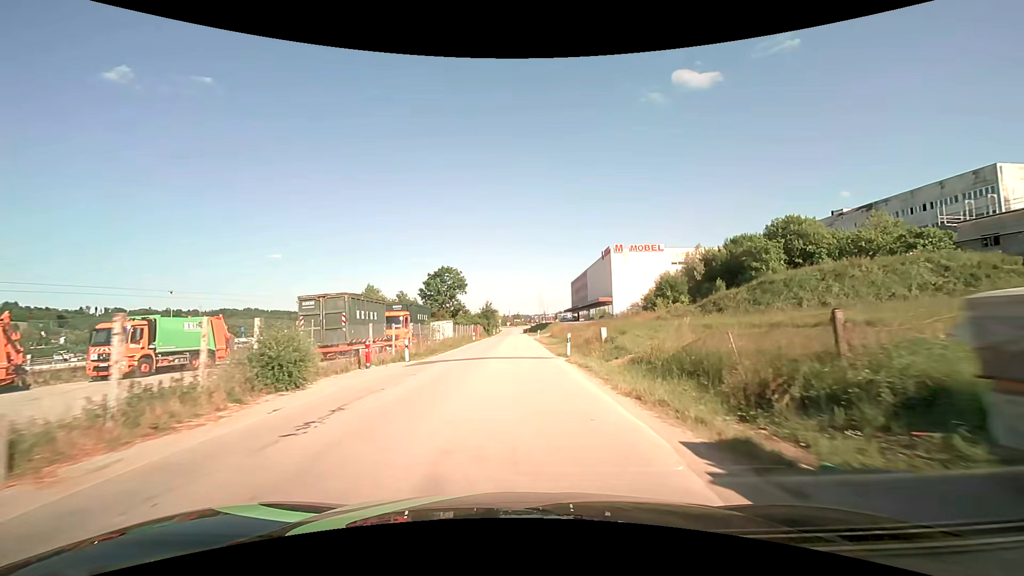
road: unclassified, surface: asphalt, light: Day
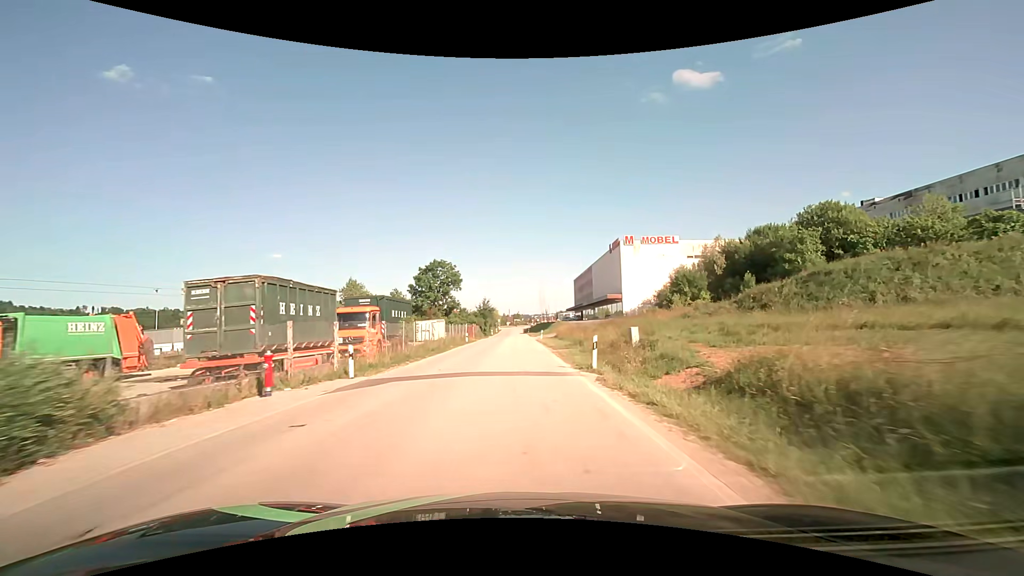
(0.0, +8.3) m; 0°
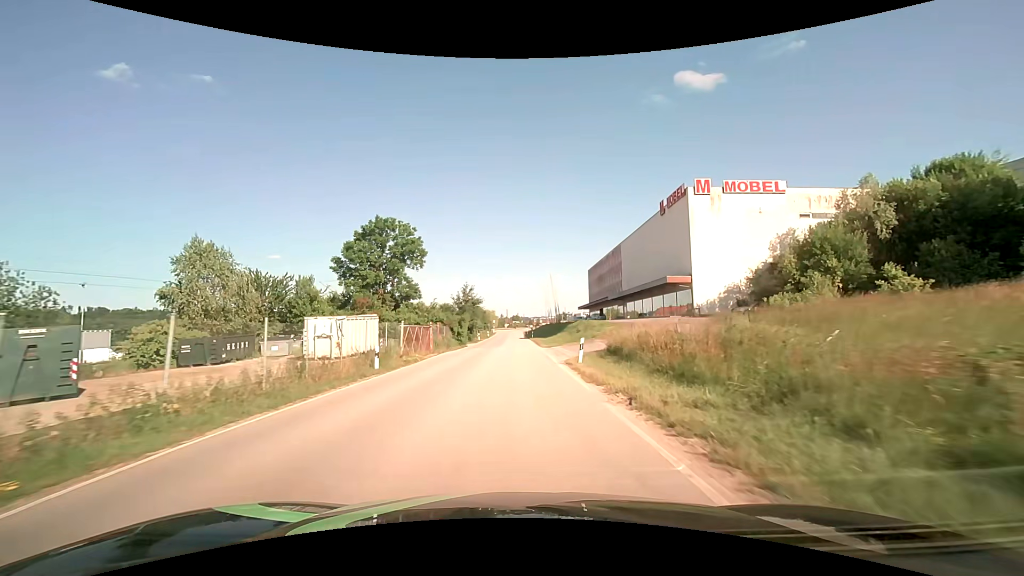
(0.0, +32.9) m; 0°
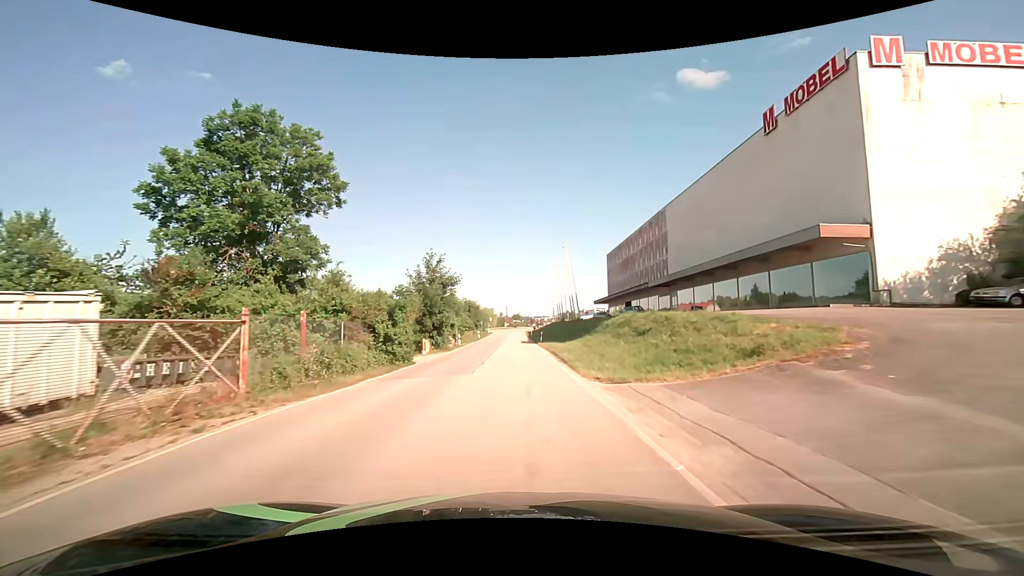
(+0.1, +24.6) m; 0°
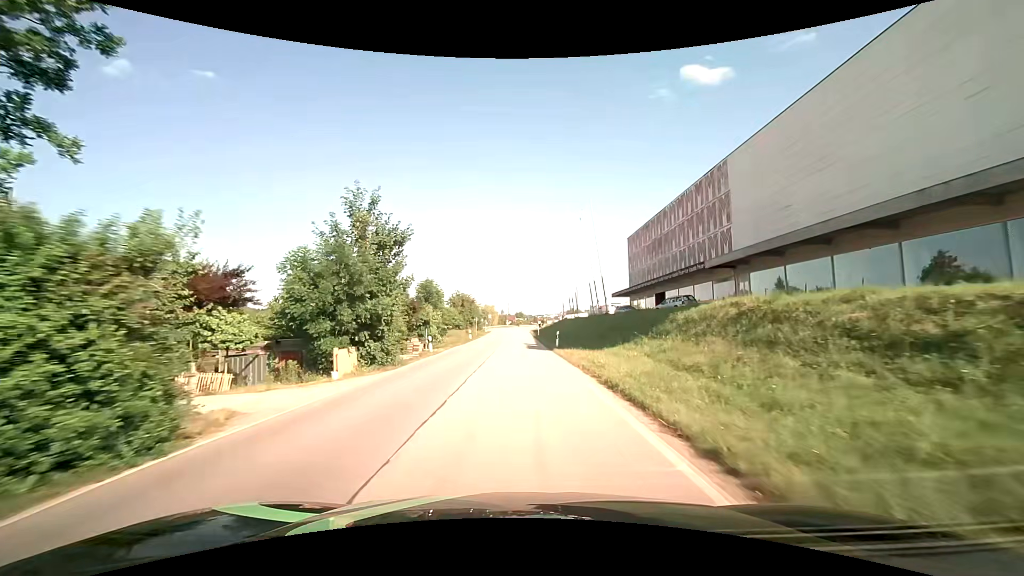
(0.0, +16.4) m; 0°
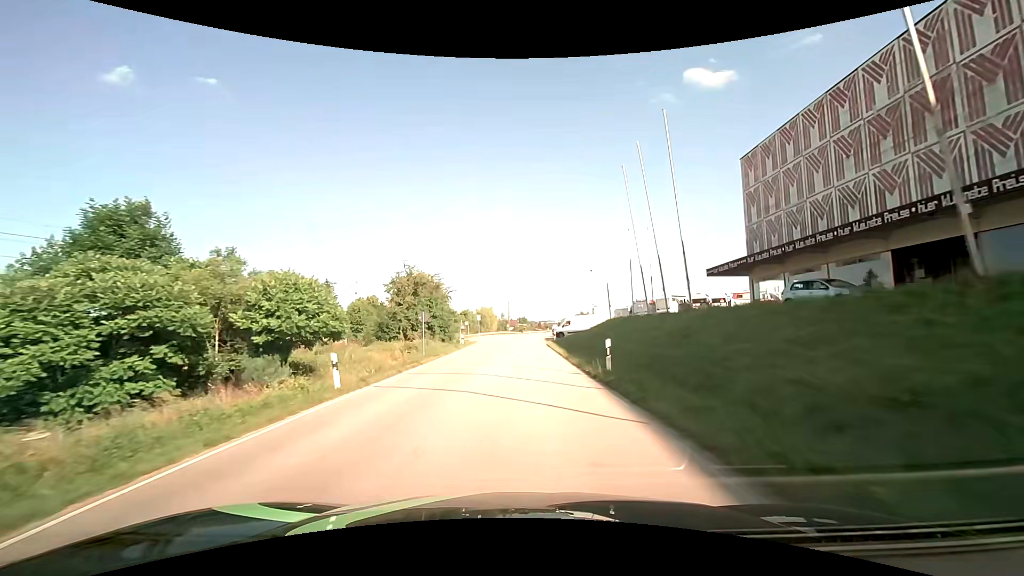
(-0.3, +40.9) m; -1°
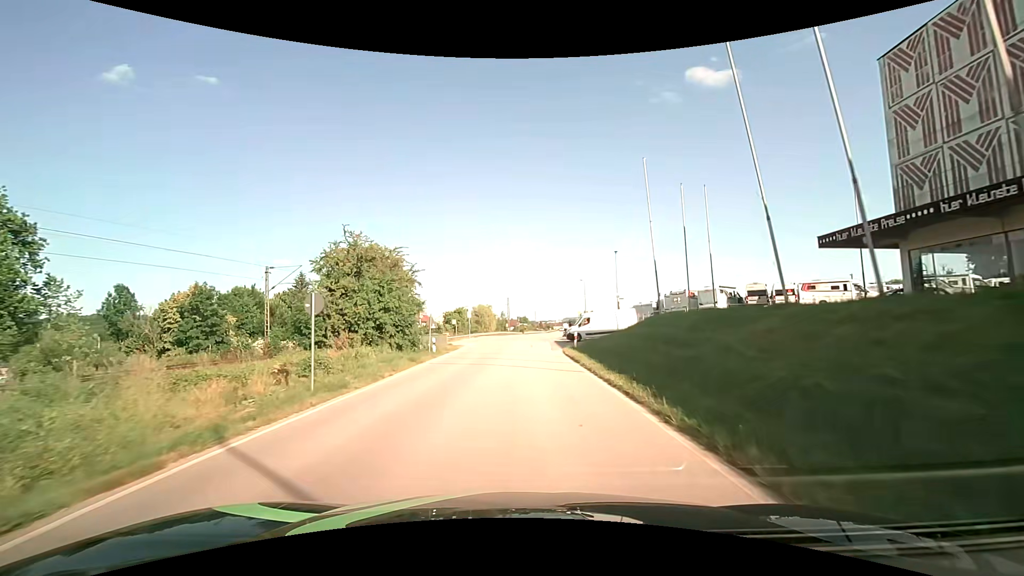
(0.0, +15.7) m; 0°
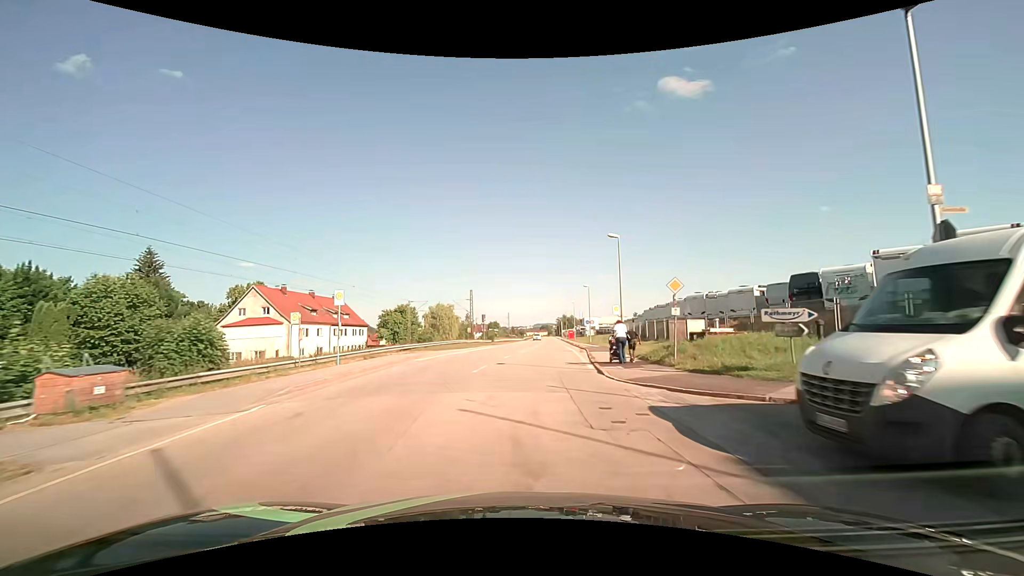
(+0.5, +38.7) m; +3°
(0, +10) (+1, +20) (+2, +30) (+3, +40) (+4, +50) (+5, +60) (+5, +70) (+6, +80) (+6, +90) (+7, +100) m
